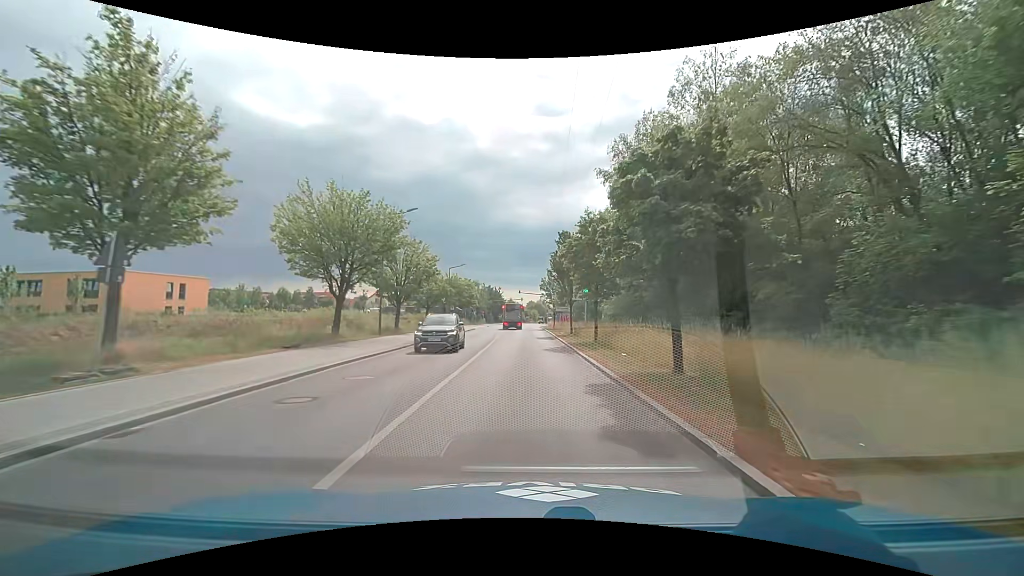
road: tertiary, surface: asphalt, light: Day
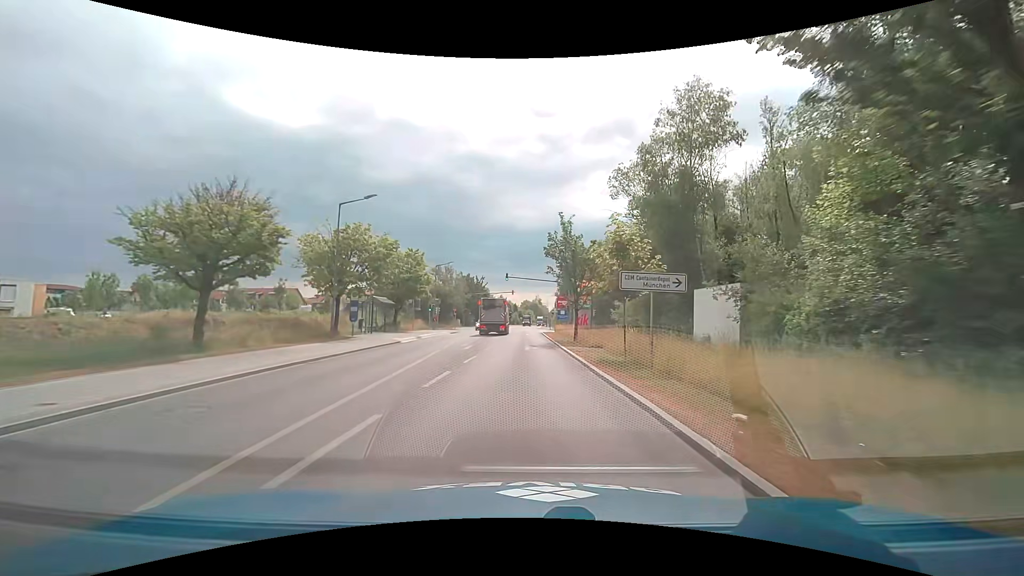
(+0.4, +38.6) m; +1°
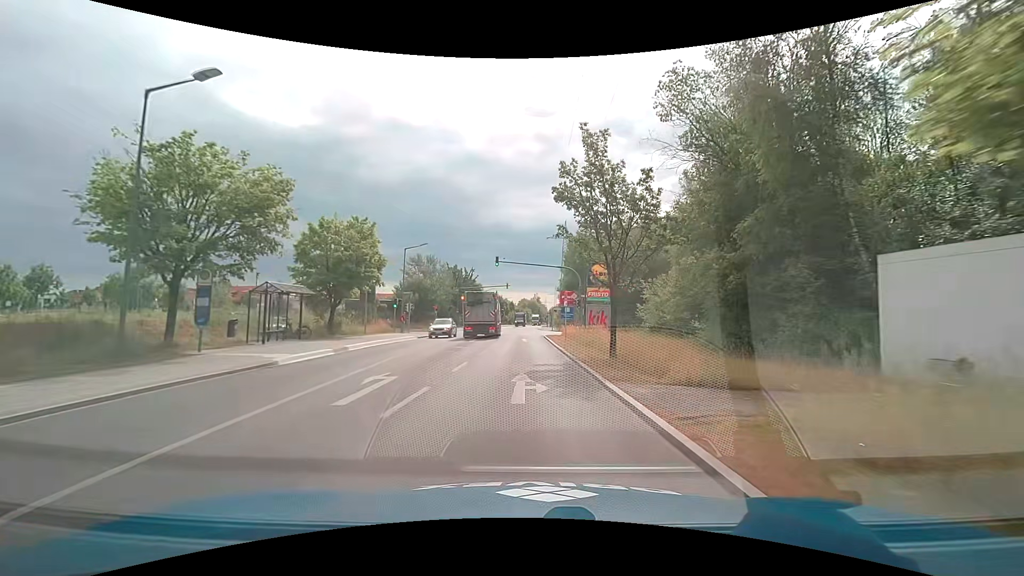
(0.0, +15.1) m; 0°
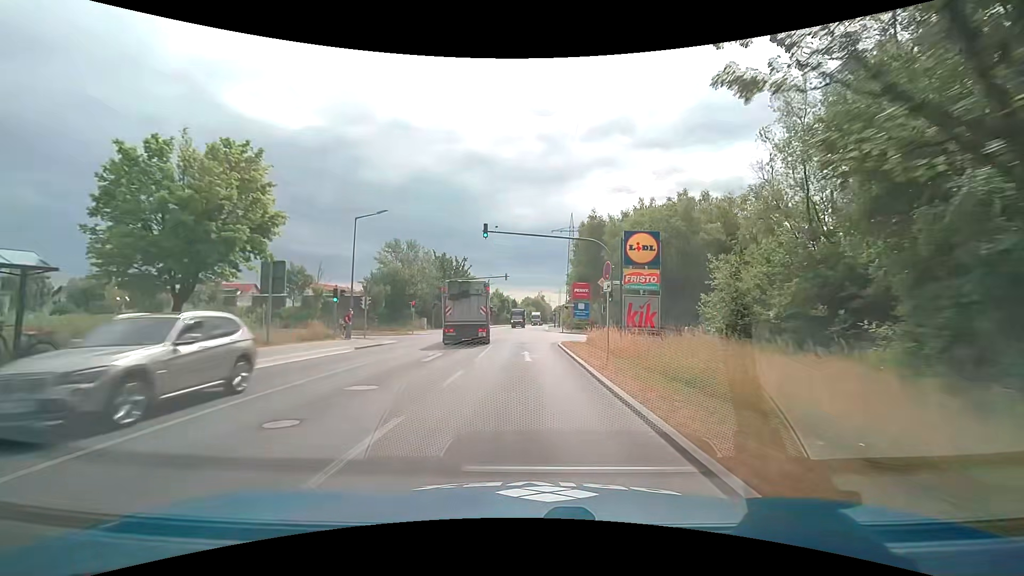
(-0.1, +15.1) m; -1°
(0, +10) (0, +20) (0, +30) (0, +40) (+1, +50) (+1, +60) (+1, +70) (+1, +80) (+2, +90) (+2, +100) m
